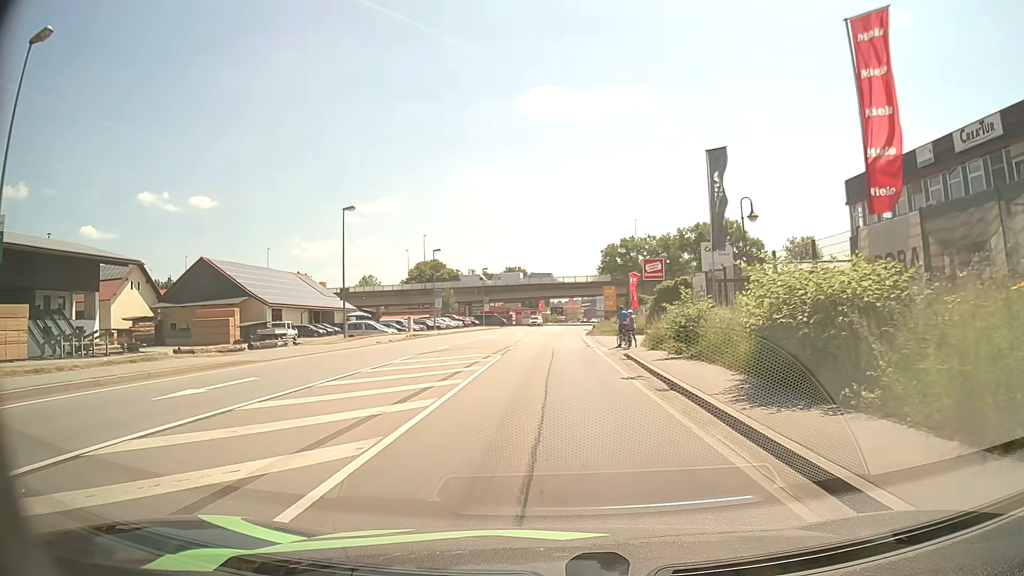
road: primary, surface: asphalt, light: Day
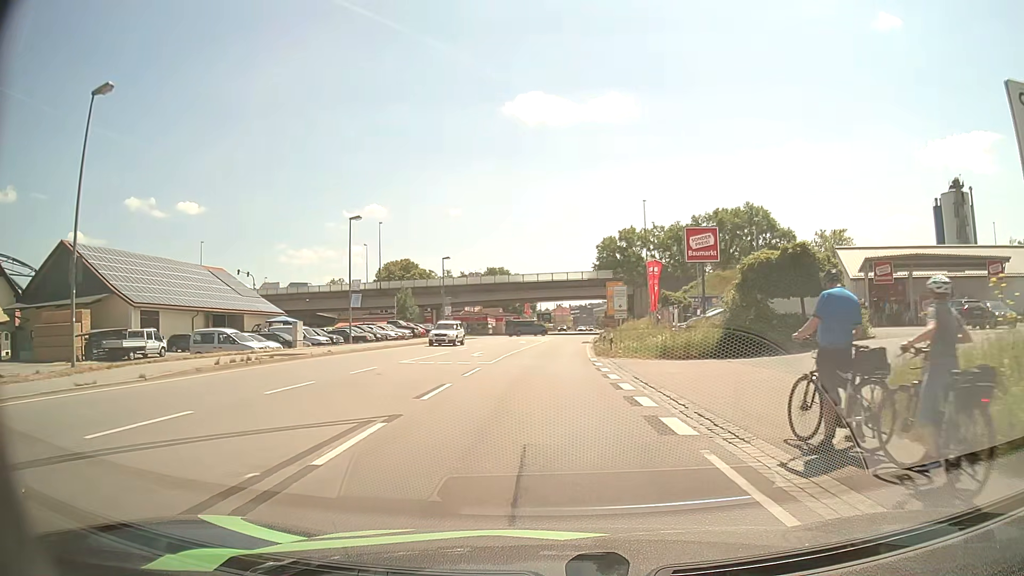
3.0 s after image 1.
(+0.4, +24.7) m; +1°
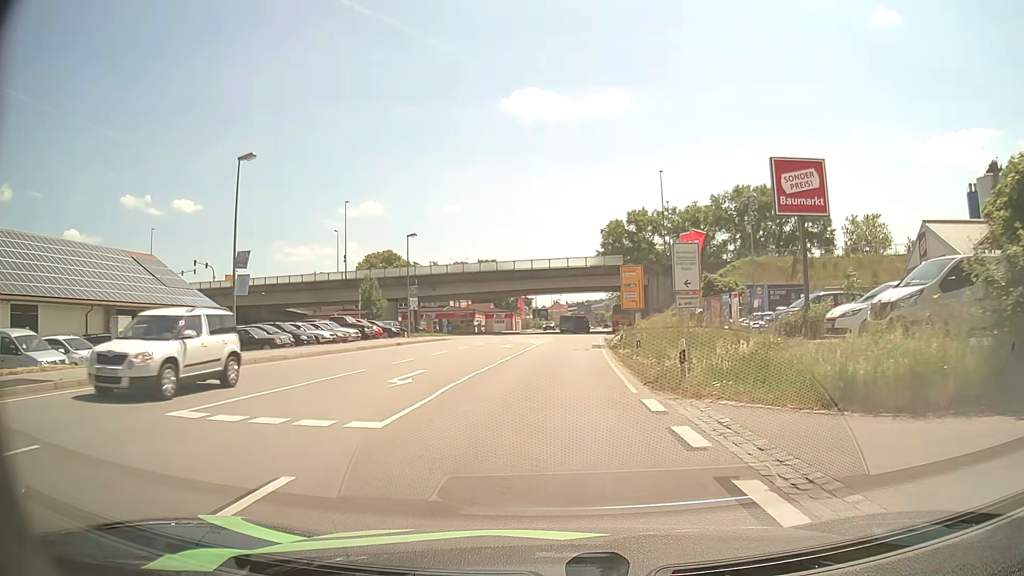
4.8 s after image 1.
(0.0, +16.0) m; +1°
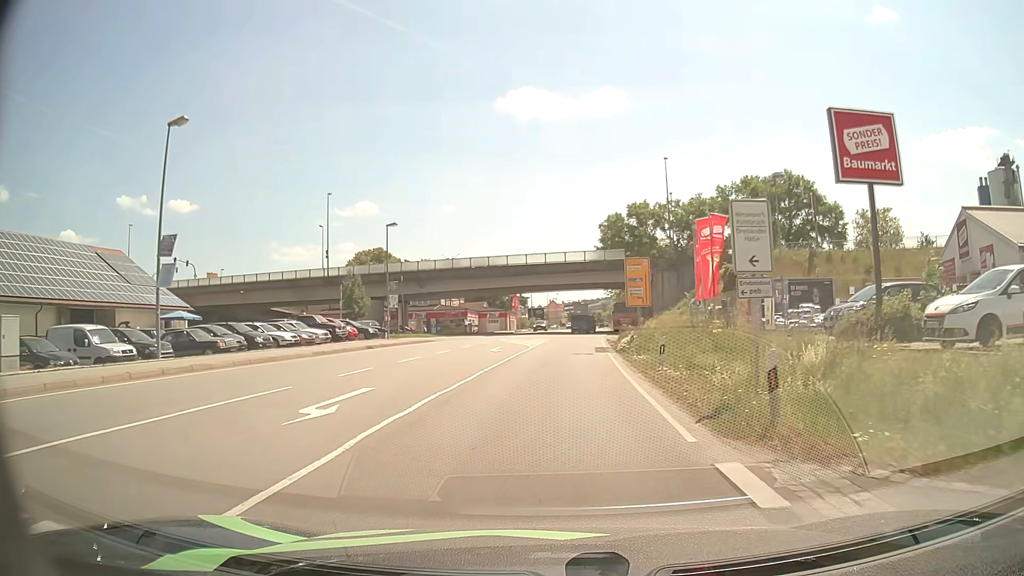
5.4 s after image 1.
(0.0, +5.6) m; 0°
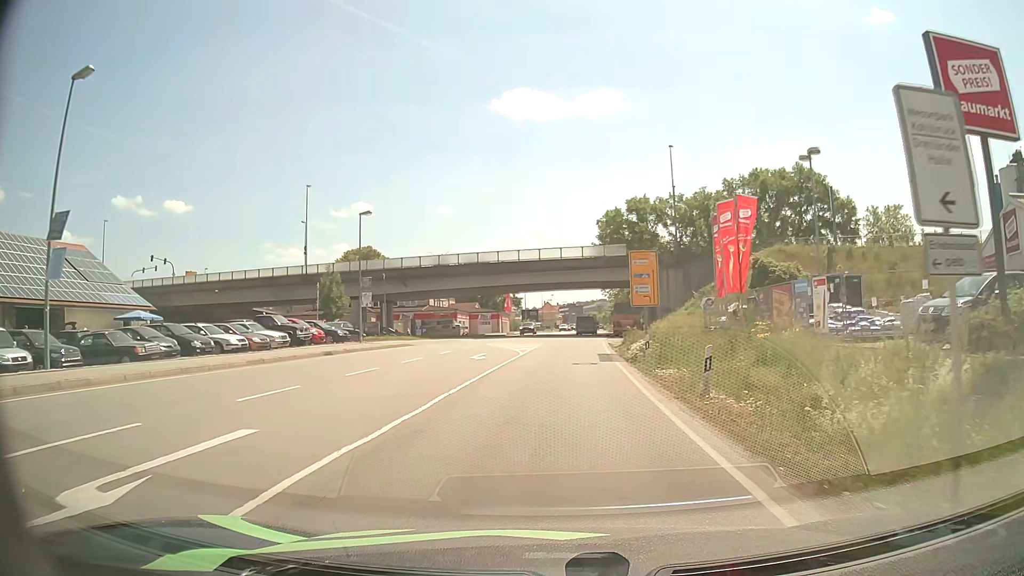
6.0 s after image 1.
(0.0, +5.7) m; +1°
